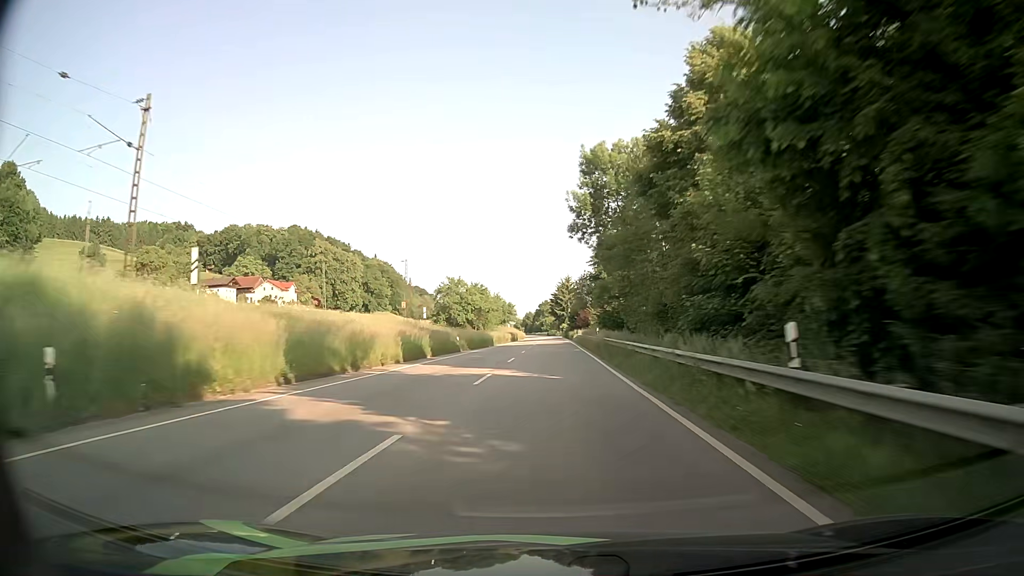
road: primary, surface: asphalt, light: Day
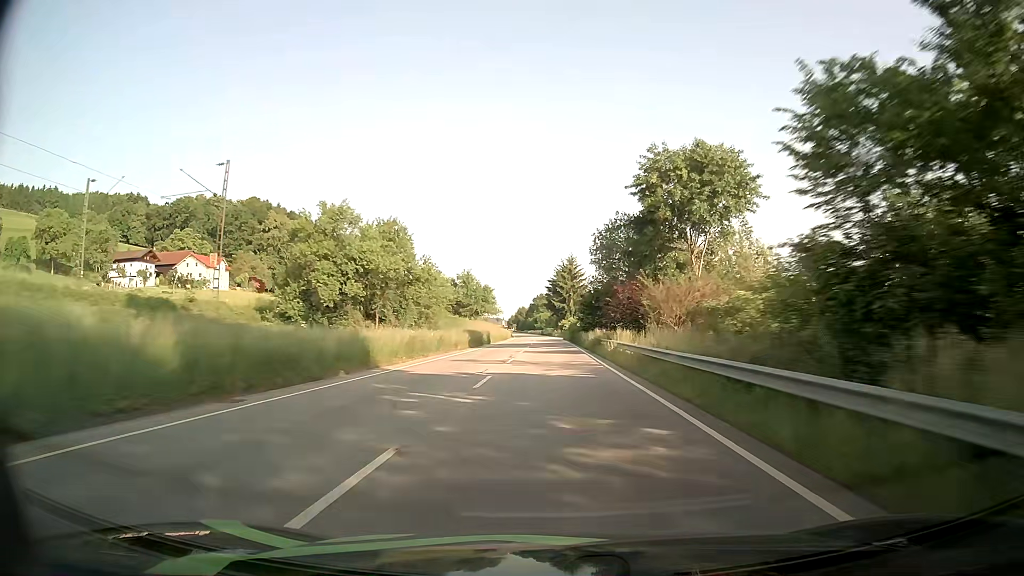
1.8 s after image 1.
(+0.2, +50.0) m; 0°
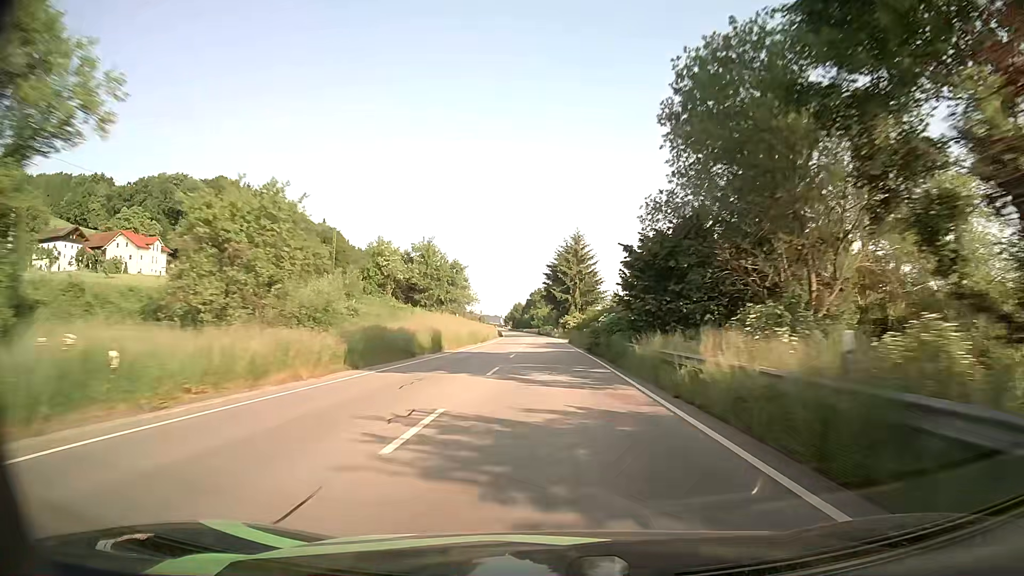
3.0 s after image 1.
(+0.1, +33.1) m; 0°
(0, +10) (0, +20) (0, +30) (0, +40) (0, +50) (0, +60) (-1, +70) (-1, +80) (-1, +90) (-2, +100) m
